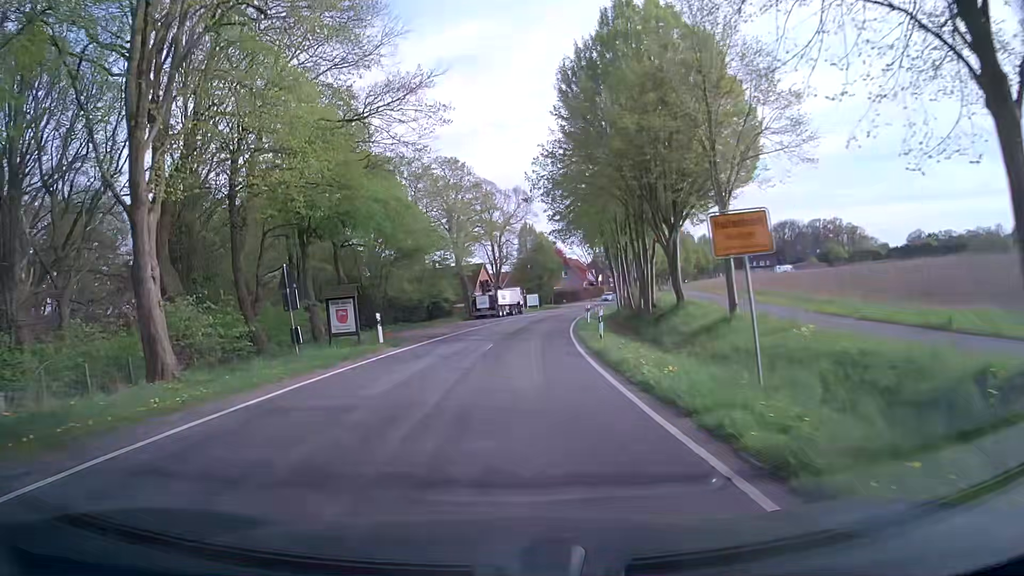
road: secondary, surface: asphalt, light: Day
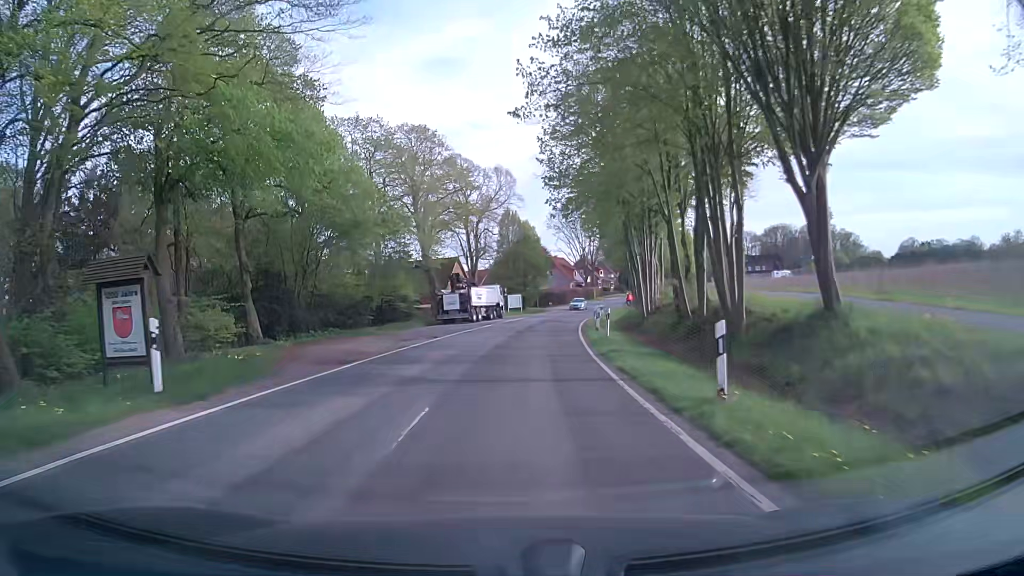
(+0.2, +14.8) m; +1°
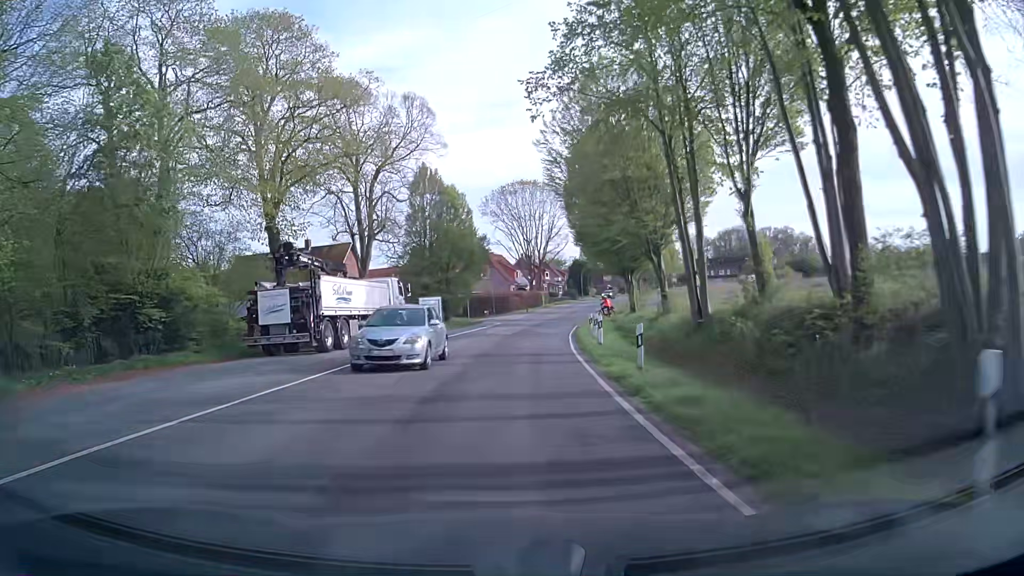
(+1.4, +27.7) m; +6°
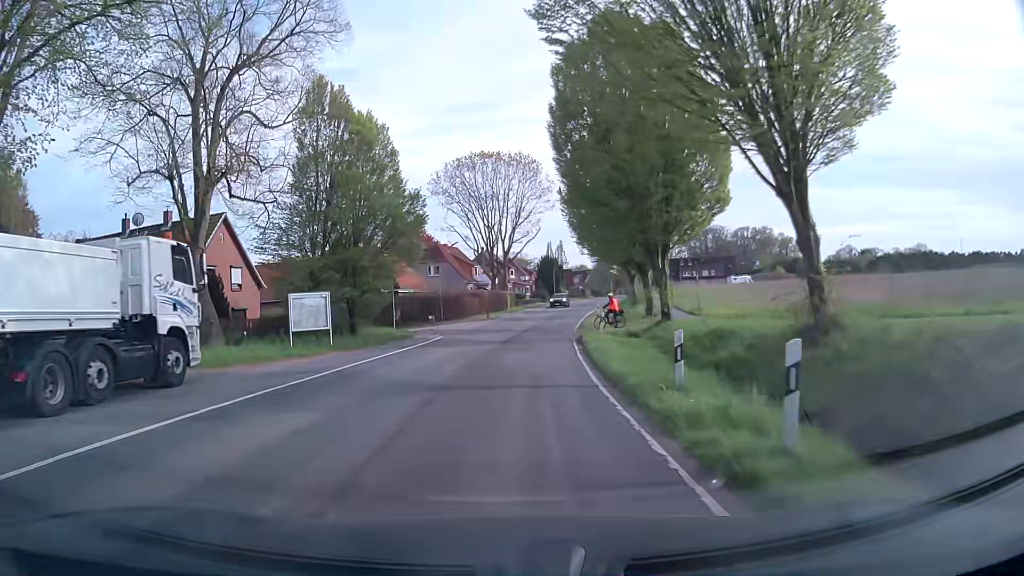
(+0.6, +20.6) m; +4°
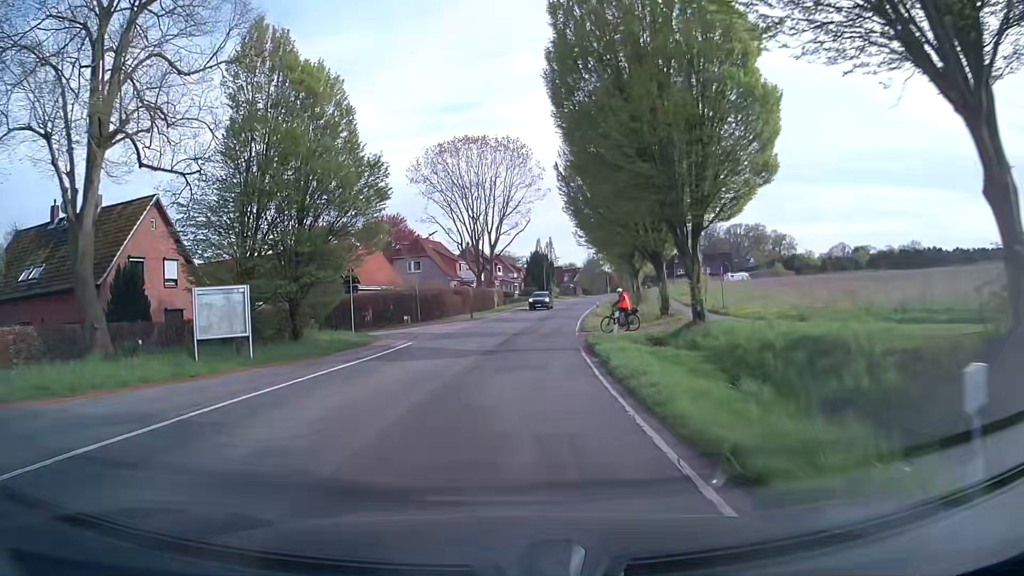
(0.0, +7.0) m; +1°
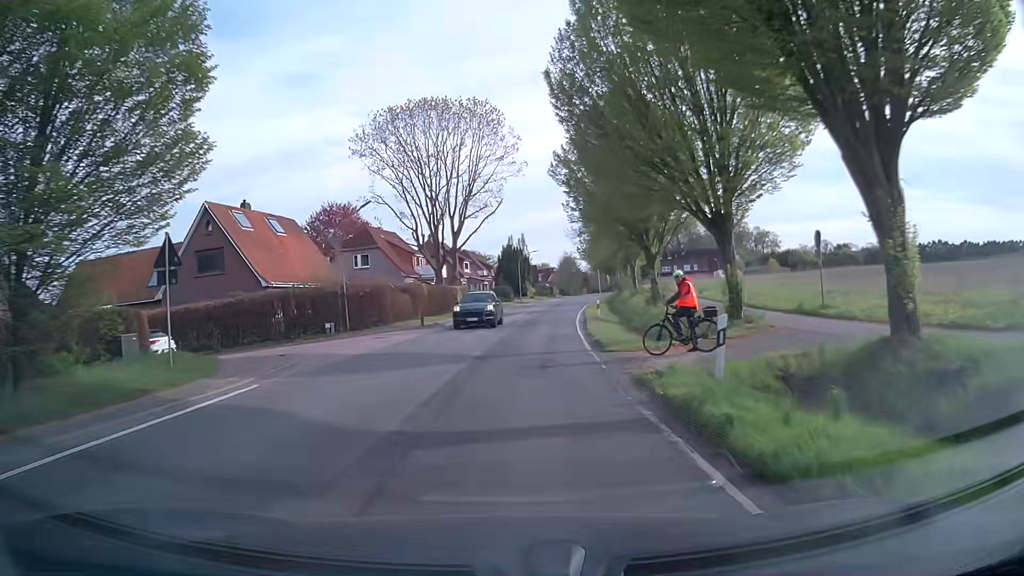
(+0.3, +14.1) m; +2°
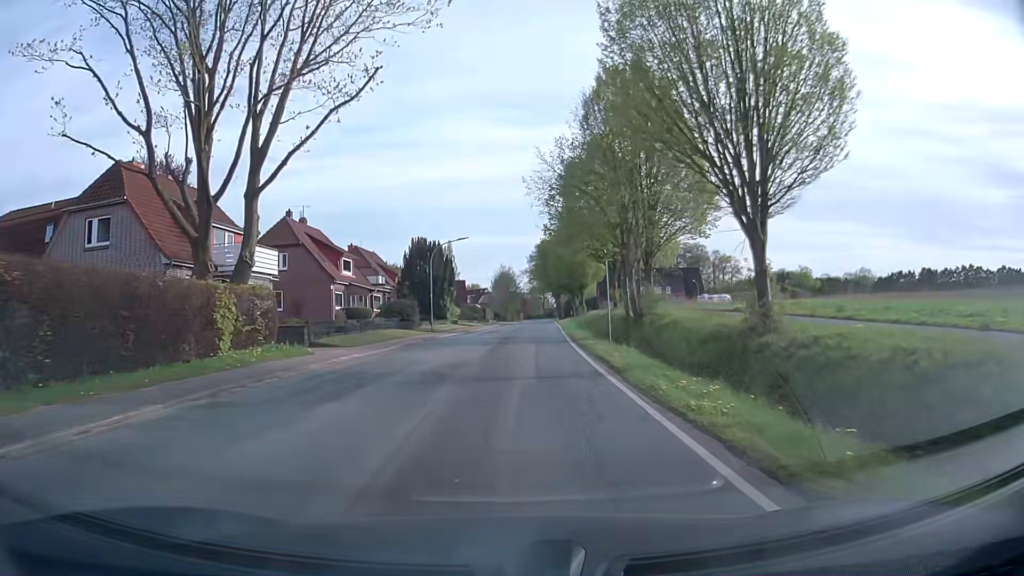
(+1.7, +35.3) m; +6°
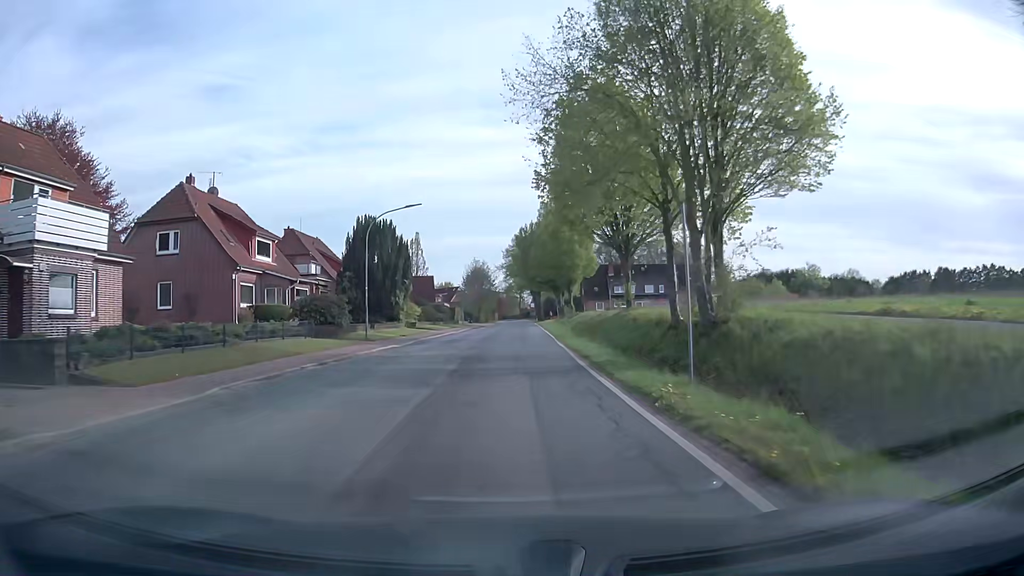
(+0.3, +13.9) m; +2°
(0, +10) (0, +20) (+1, +30) (+1, +40) (+1, +50) (+2, +60) (+2, +70) (+2, +80) (+3, +90) (+3, +100) m
